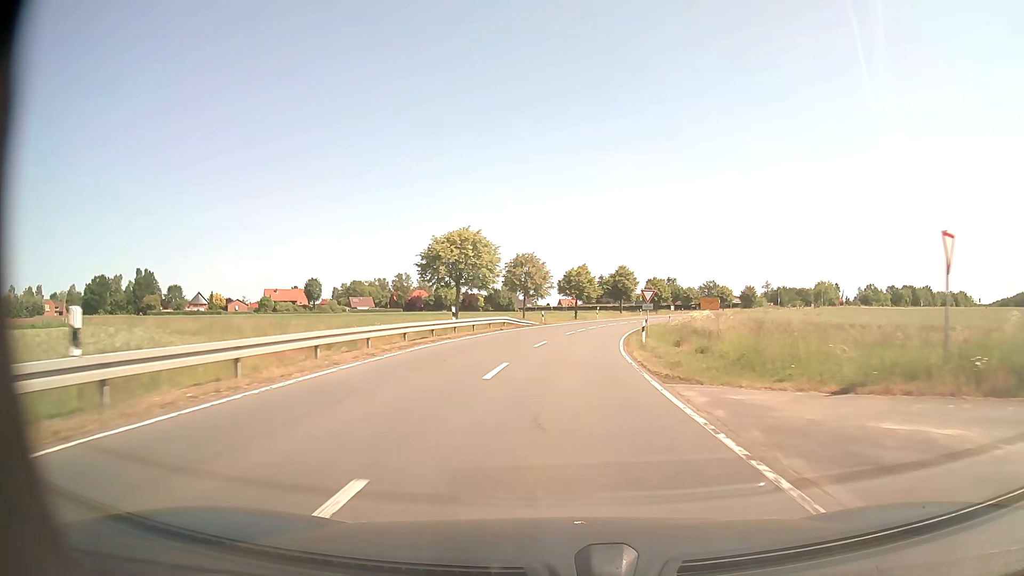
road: secondary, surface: asphalt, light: Day
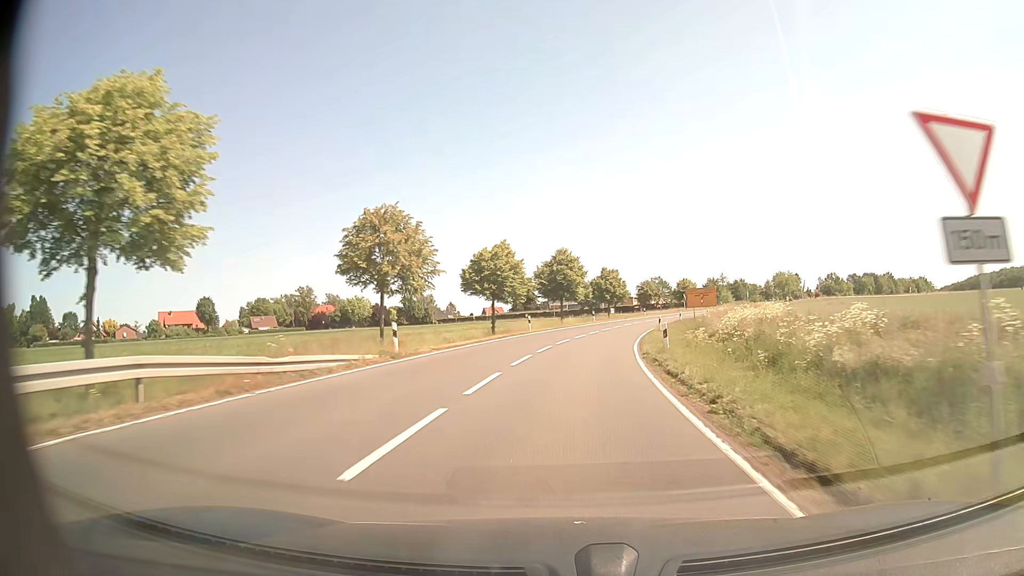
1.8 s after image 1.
(+1.4, +34.2) m; +6°
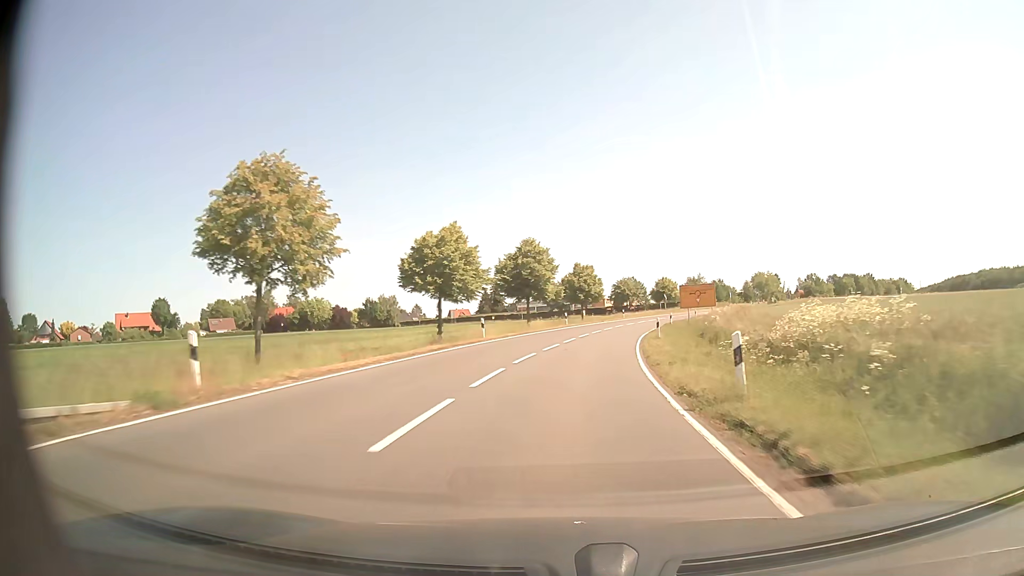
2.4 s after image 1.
(+0.2, +11.2) m; +3°
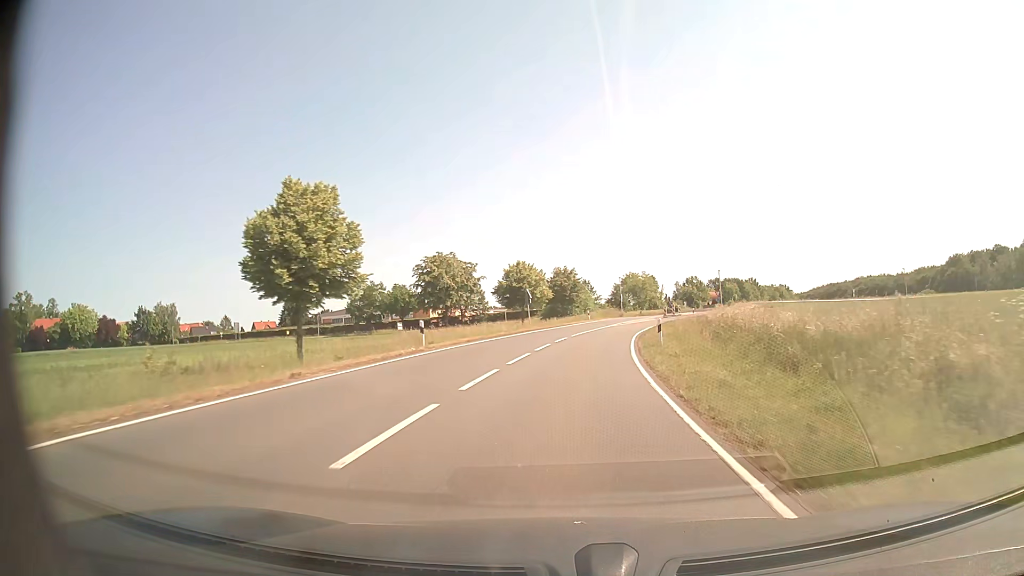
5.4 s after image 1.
(+6.4, +54.0) m; +14°
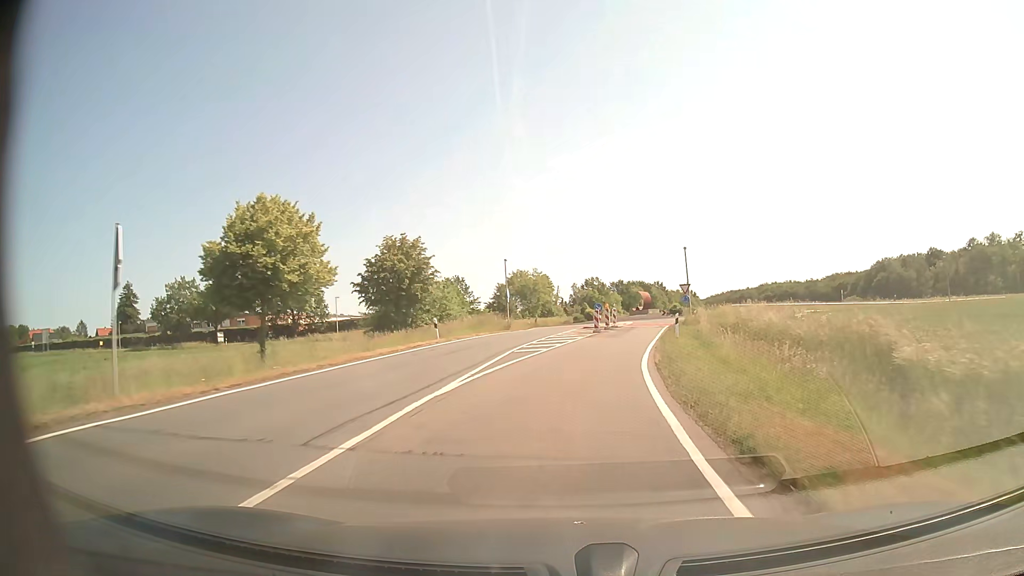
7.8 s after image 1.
(+3.4, +39.0) m; +10°
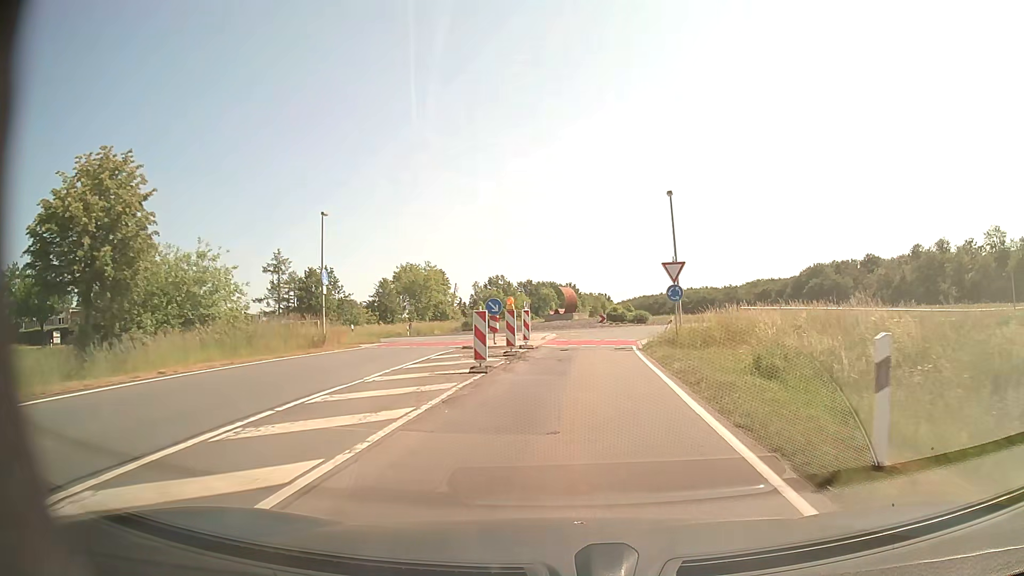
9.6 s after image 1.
(+1.6, +24.3) m; +8°
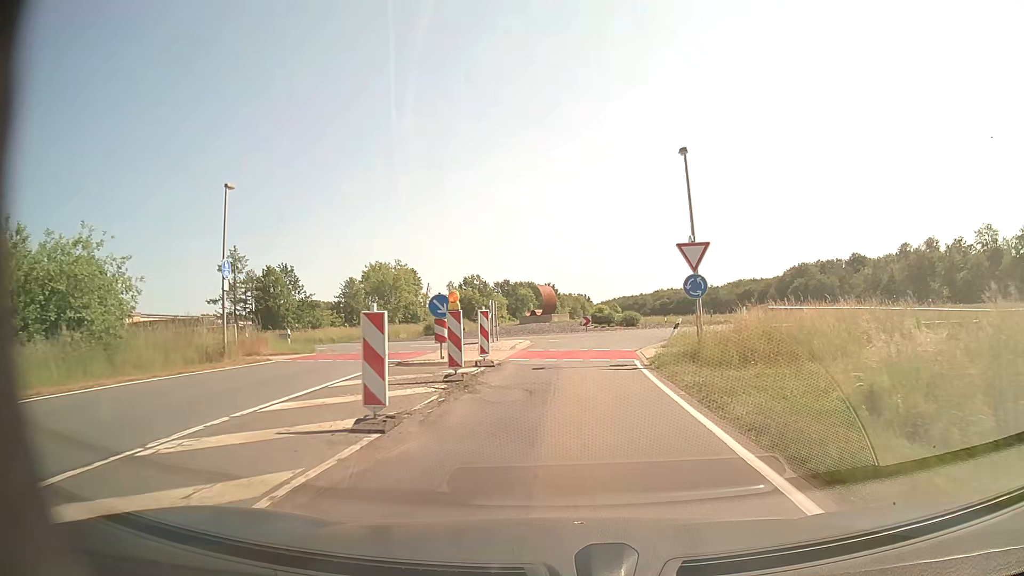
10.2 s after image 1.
(+0.1, +6.7) m; +2°
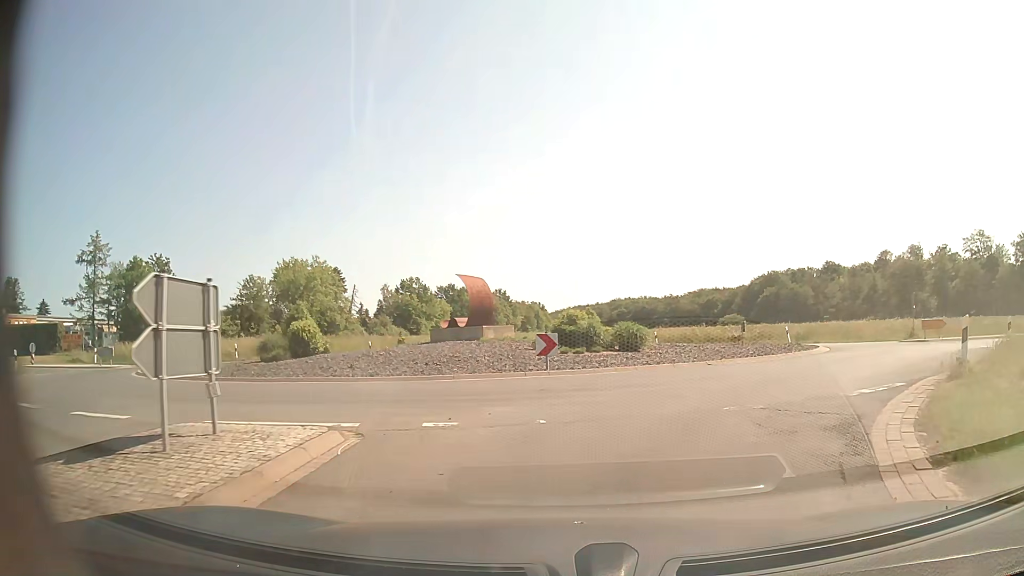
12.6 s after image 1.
(+0.5, +19.7) m; +2°
(+2, +10) (+7, +18) (+15, +24) (+25, +27) (+34, +29) (+44, +30) (+54, +31) (+64, +32) (+74, +32) (+84, +32) m
